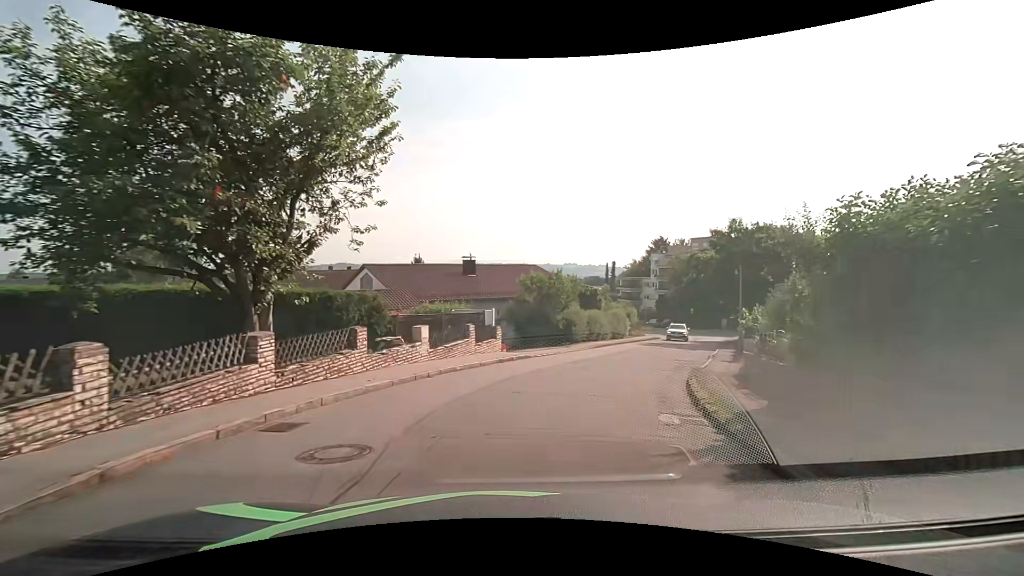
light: Day
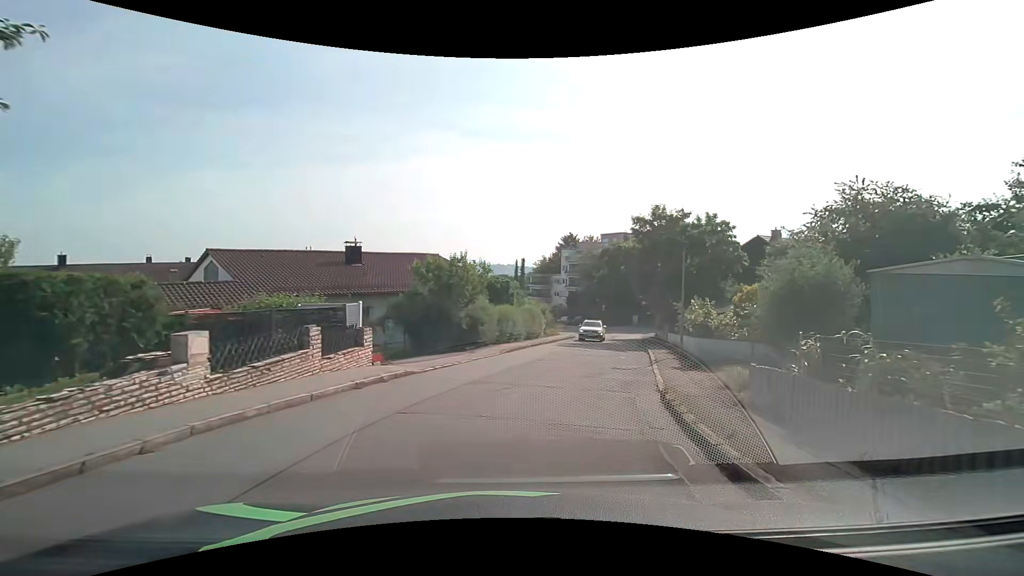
(+0.5, +6.4) m; +10°
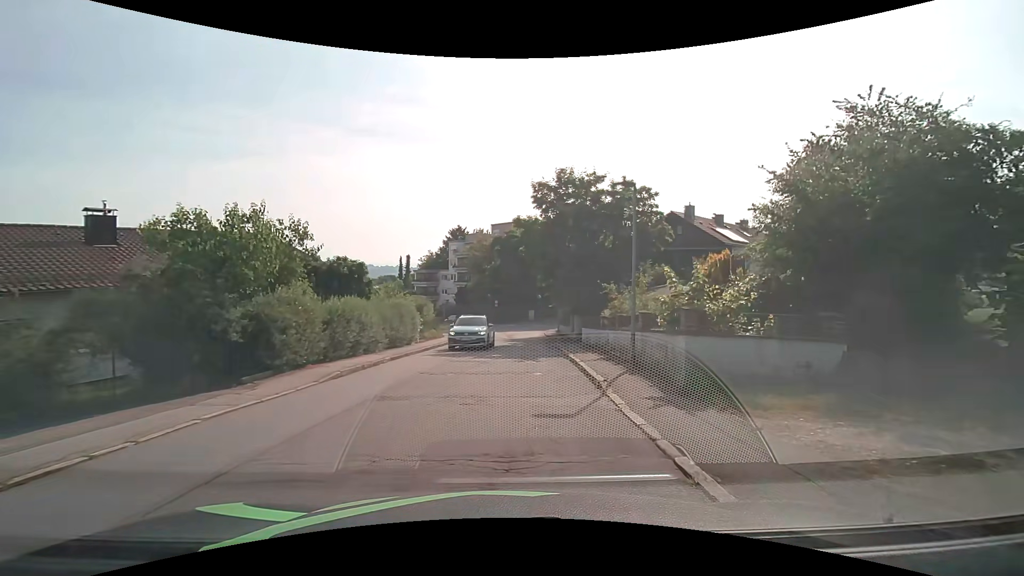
(+1.1, +9.7) m; +12°
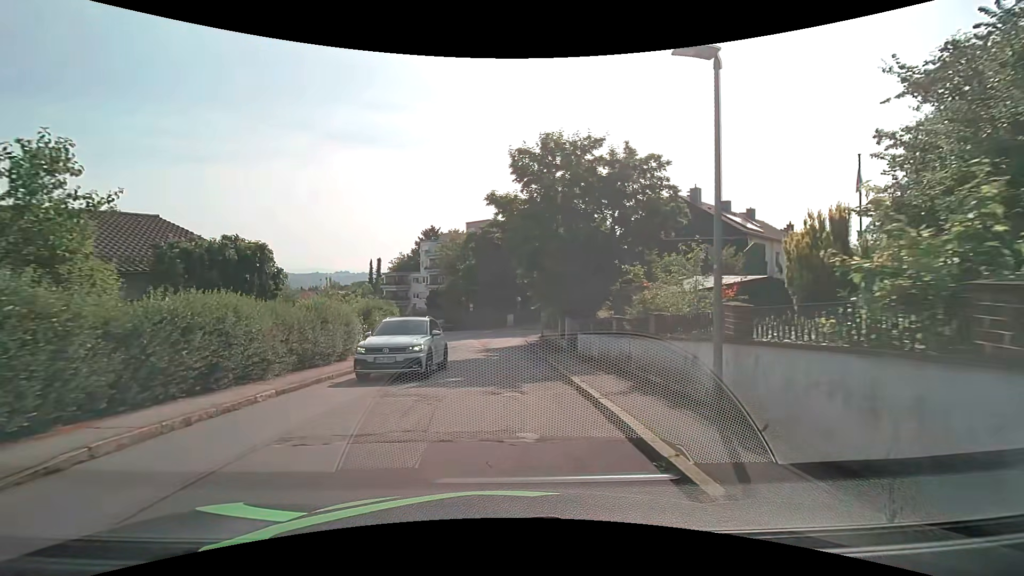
(+0.2, +6.8) m; +2°
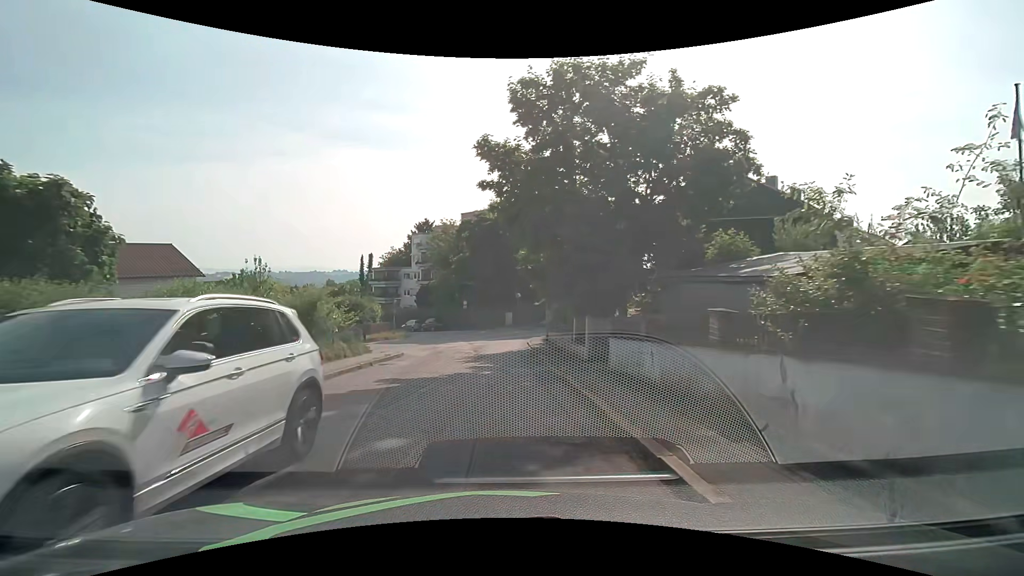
(+0.1, +6.9) m; 0°
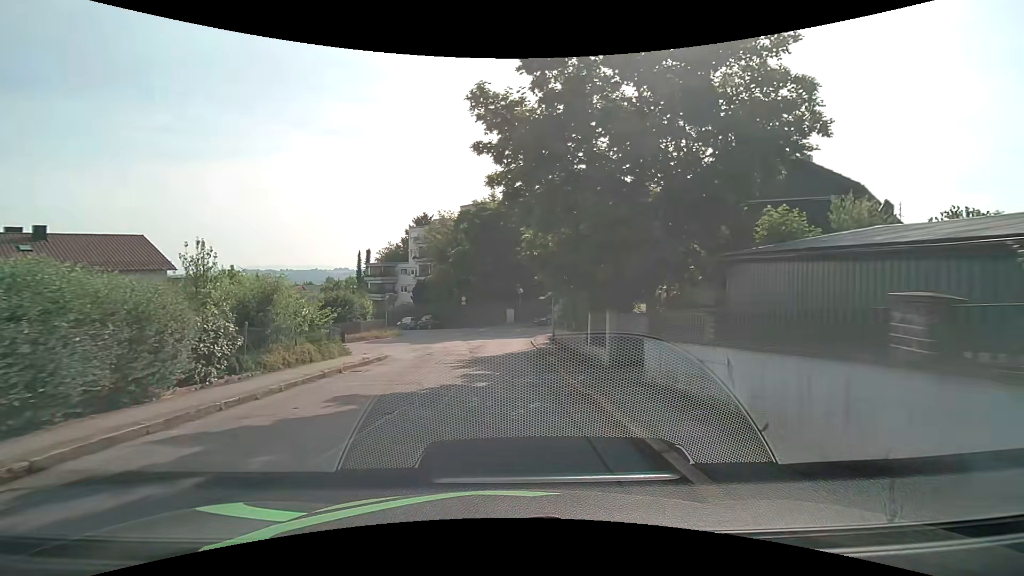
(0.0, +3.5) m; 0°
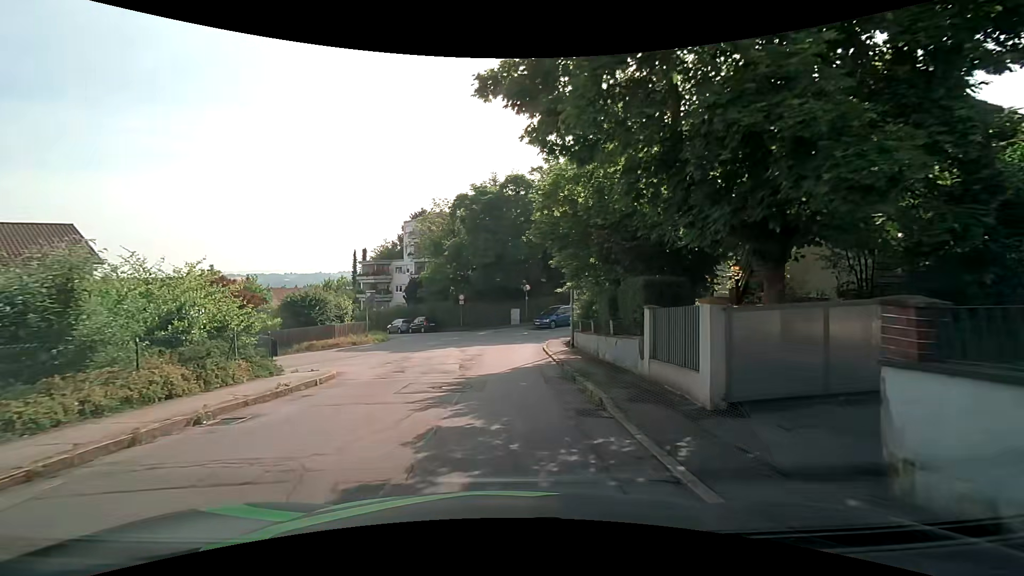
(0.0, +6.7) m; 0°
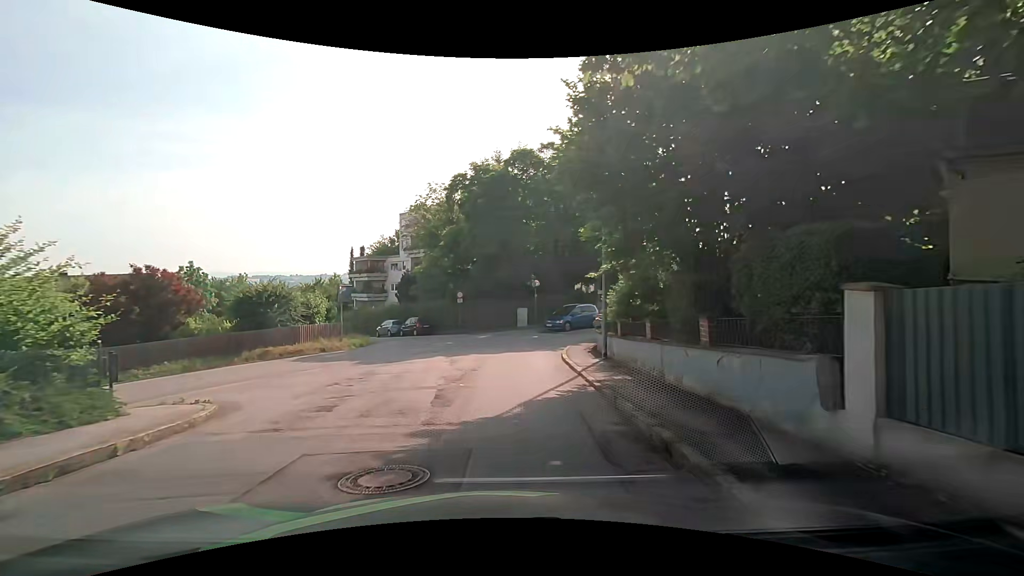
(-0.1, +6.3) m; -1°
